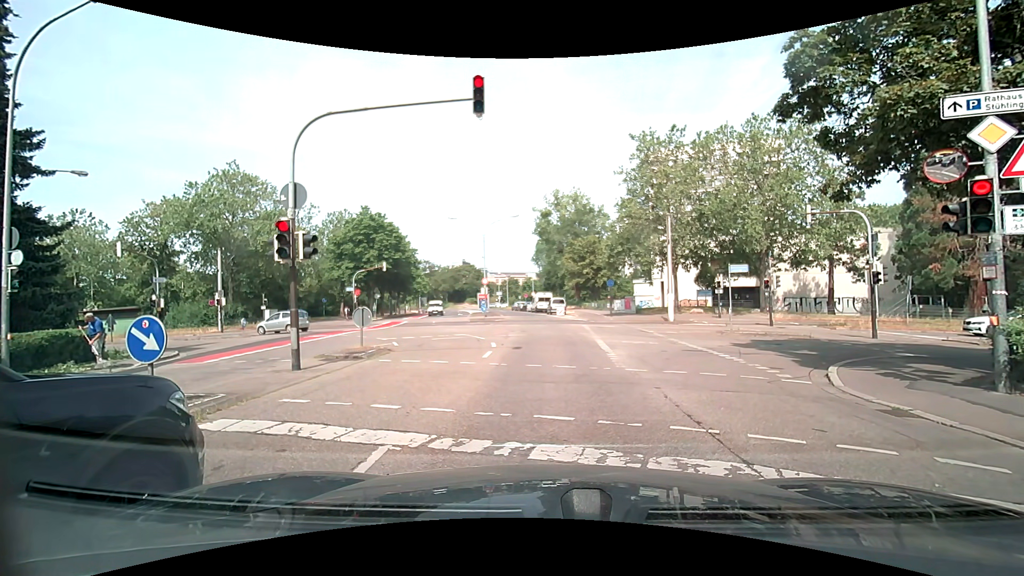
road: residential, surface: asphalt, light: Day
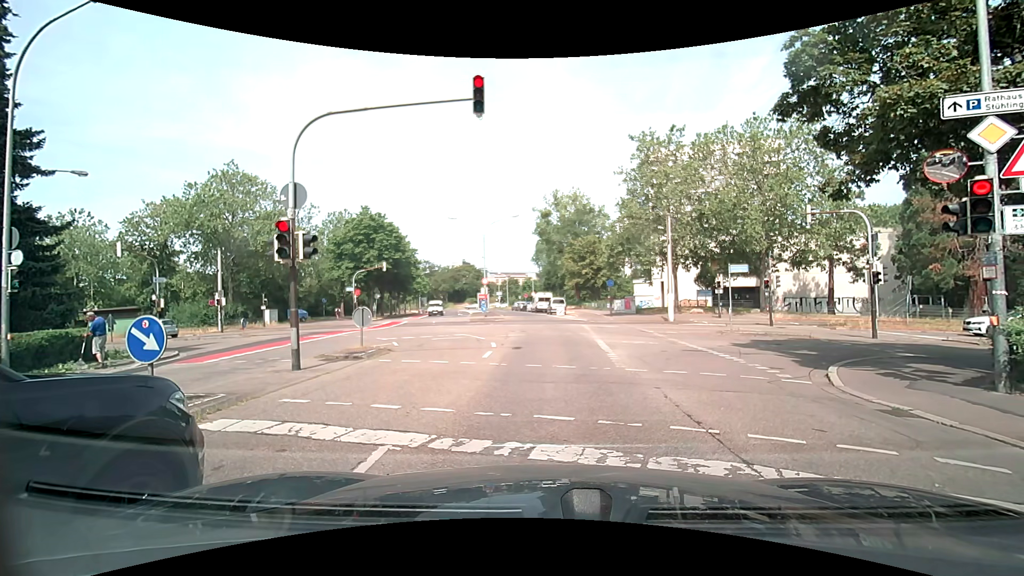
(0.0, 0.0) m; 0°
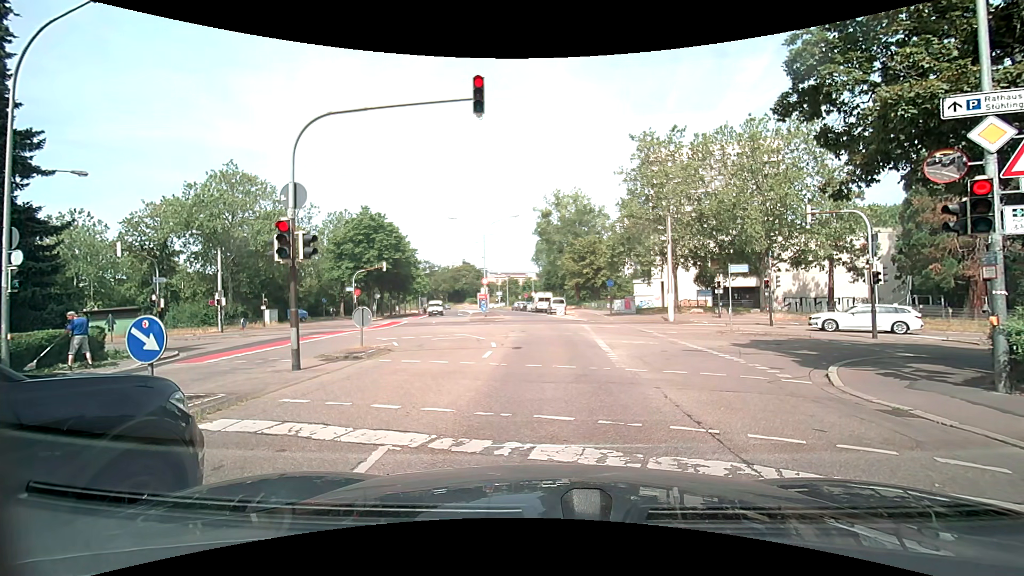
(0.0, 0.0) m; 0°
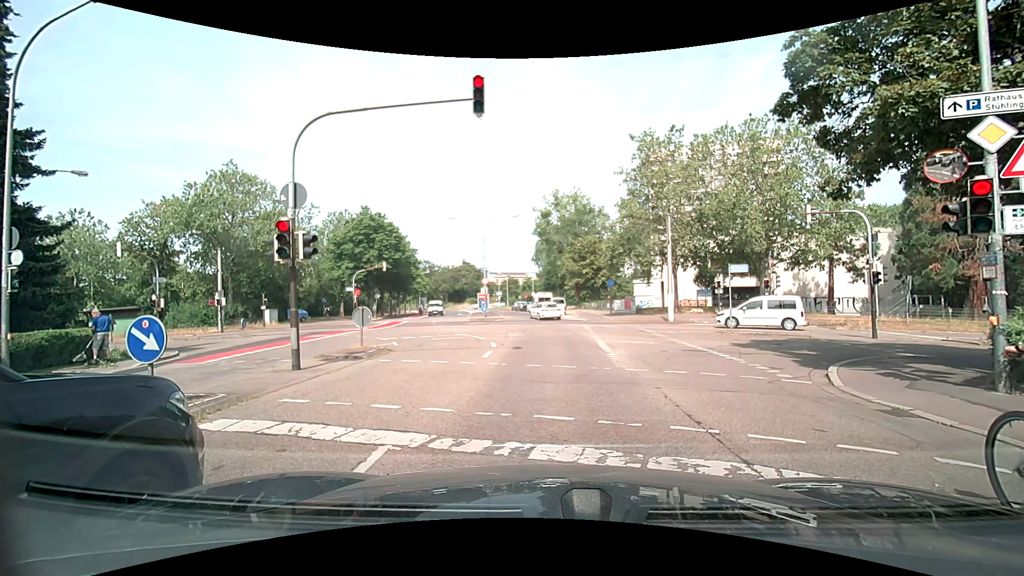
(0.0, 0.0) m; 0°
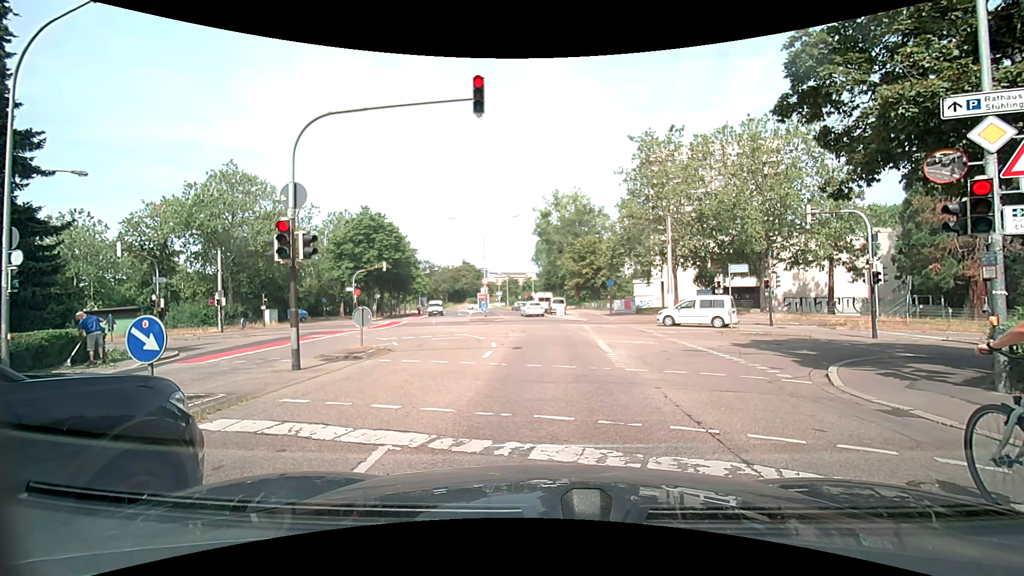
(0.0, 0.0) m; 0°
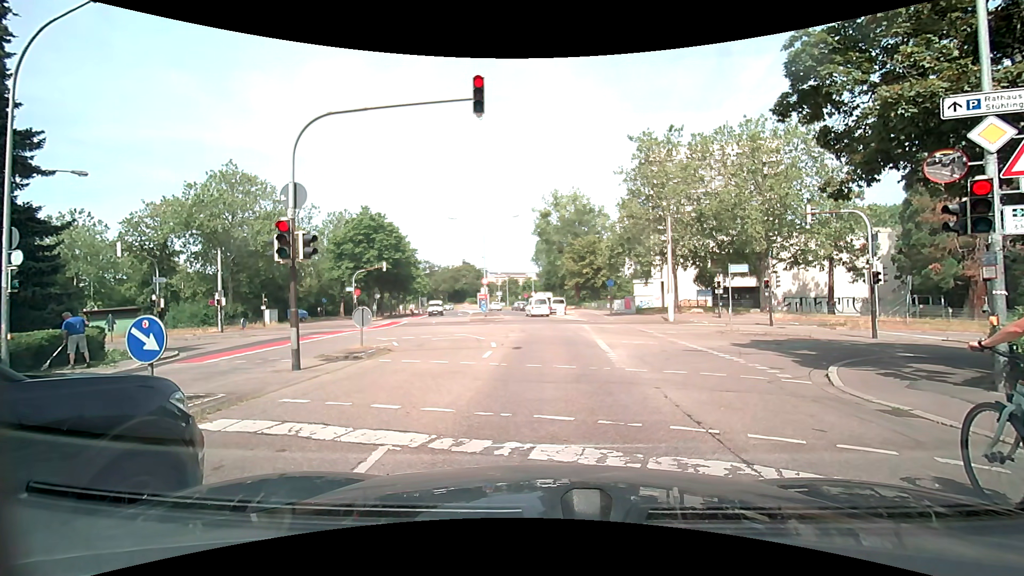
(0.0, 0.0) m; 0°
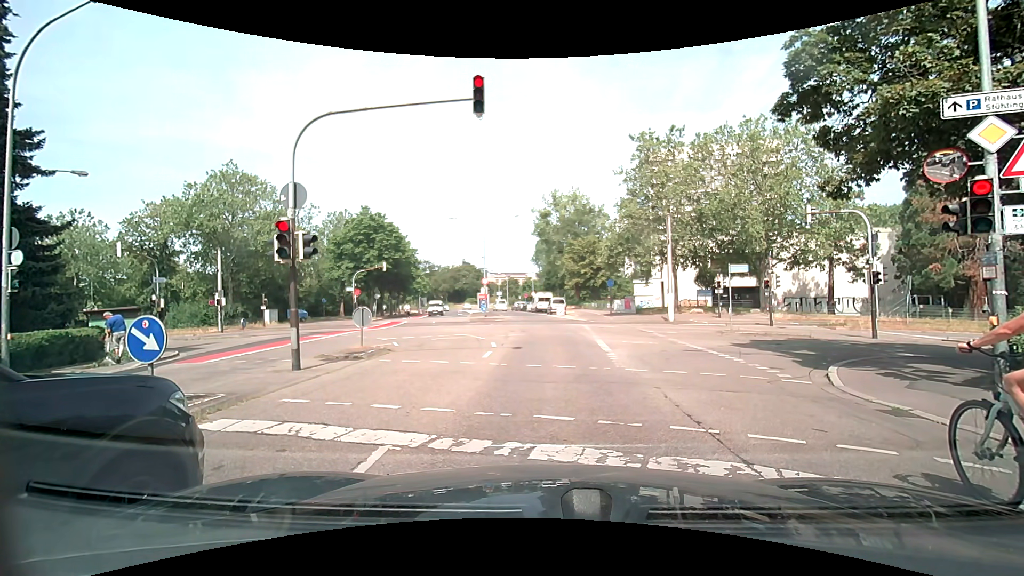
(0.0, 0.0) m; 0°
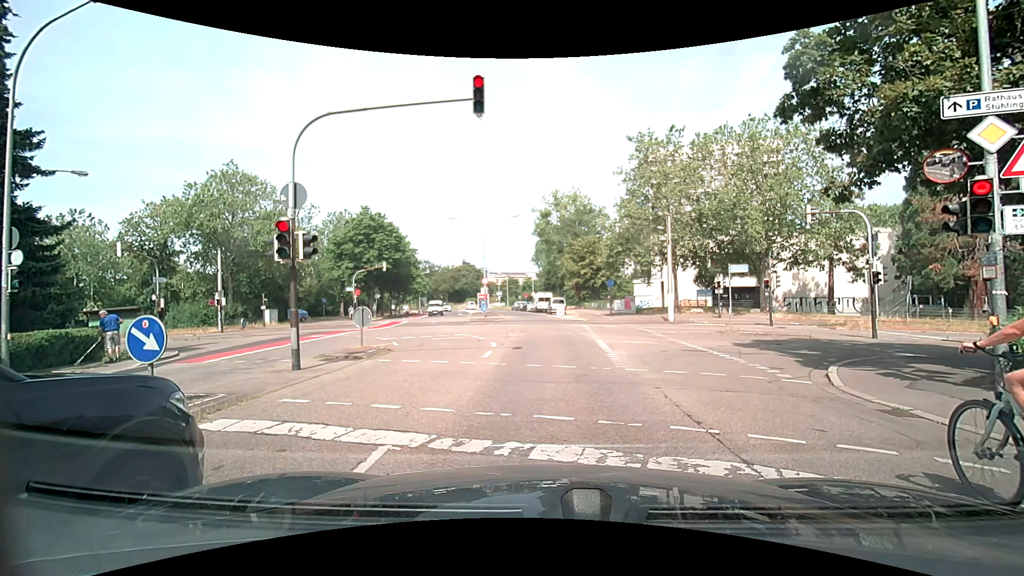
(0.0, 0.0) m; 0°
(0, +10) (0, +20) (0, +30) (0, +40) (-2, +50) (-3, +60) (-5, +70) (-8, +79) (-10, +89) (-13, +99) m
